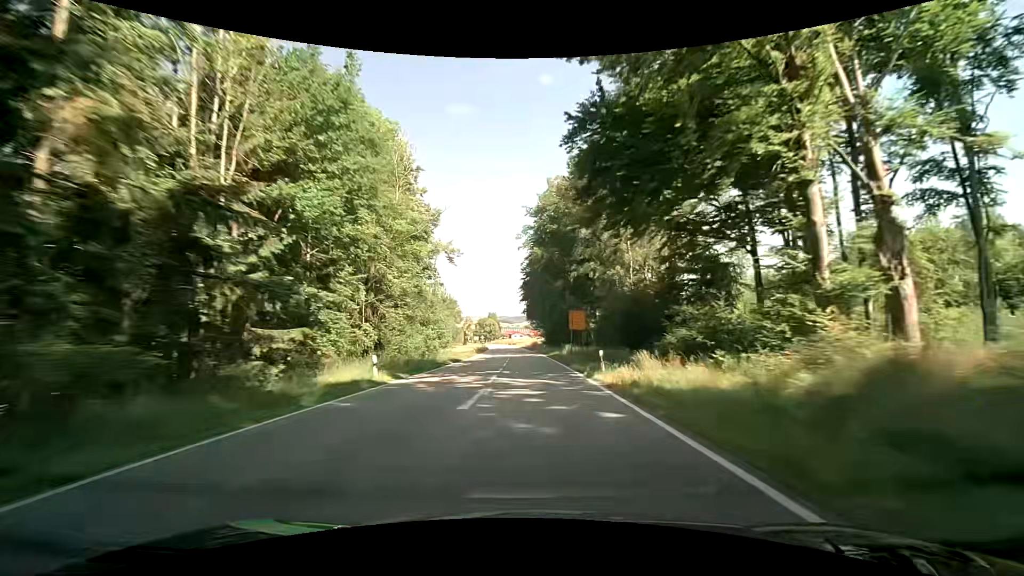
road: secondary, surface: asphalt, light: Day
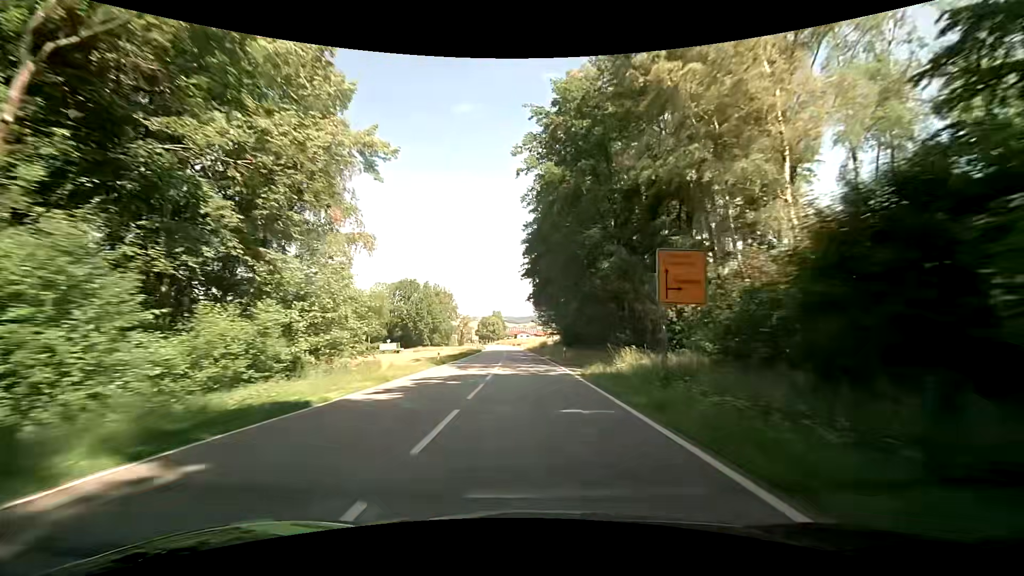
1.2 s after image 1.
(-0.2, +28.3) m; -2°
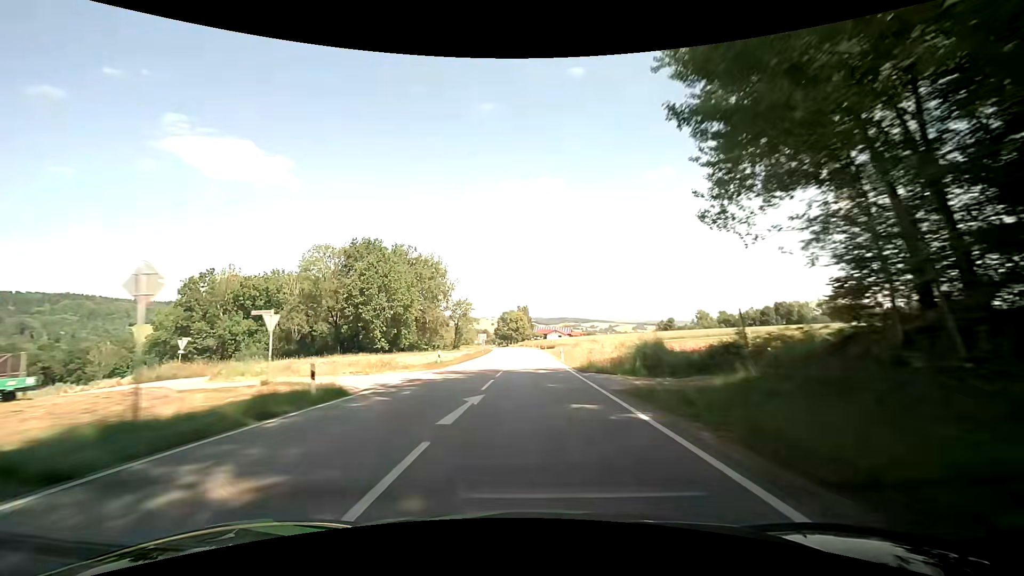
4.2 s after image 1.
(-1.5, +69.4) m; -2°
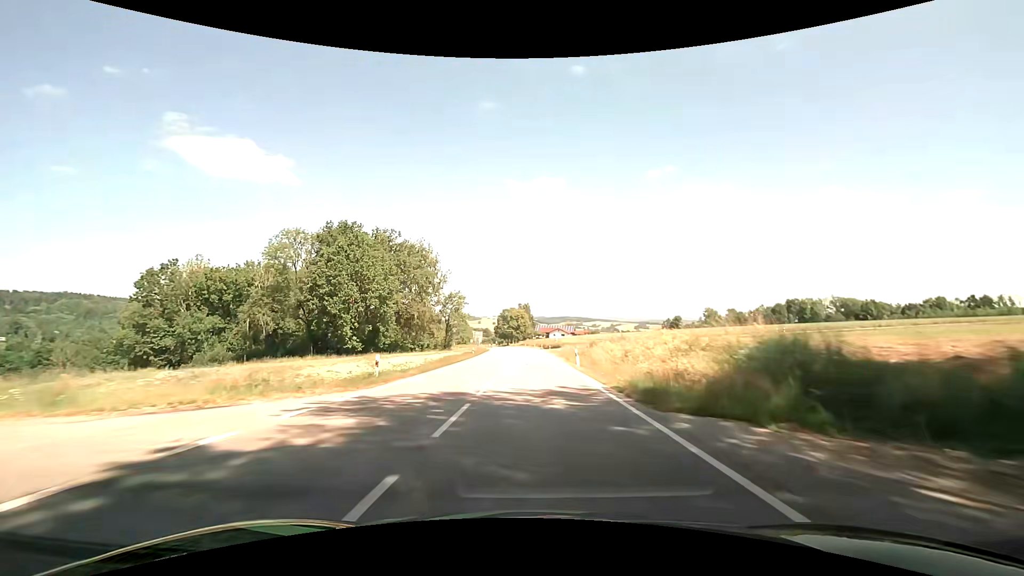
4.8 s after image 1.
(-0.1, +13.7) m; 0°
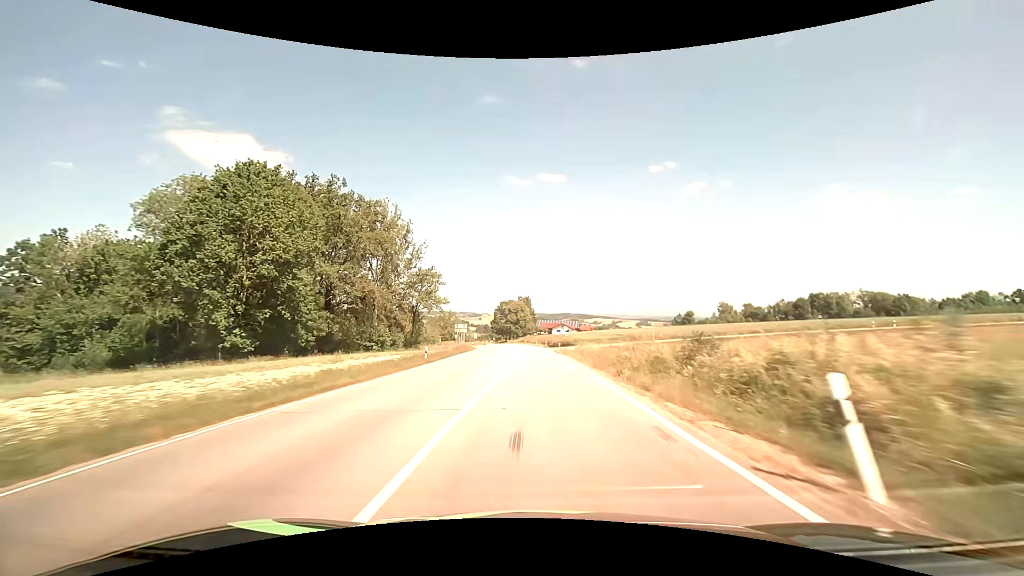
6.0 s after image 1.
(-0.2, +27.2) m; 0°
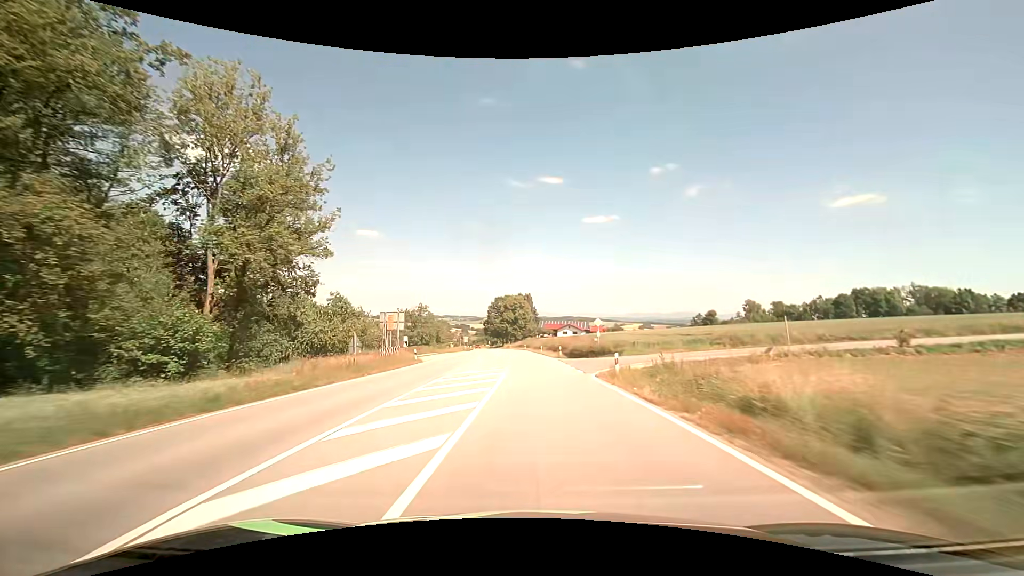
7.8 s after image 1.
(0.0, +40.3) m; 0°
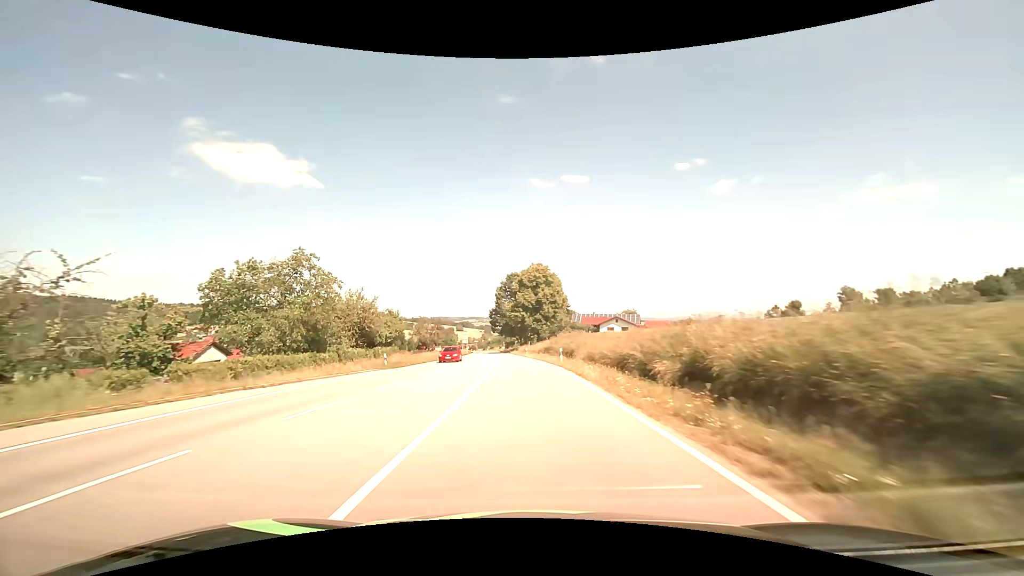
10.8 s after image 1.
(-1.5, +66.1) m; -3°
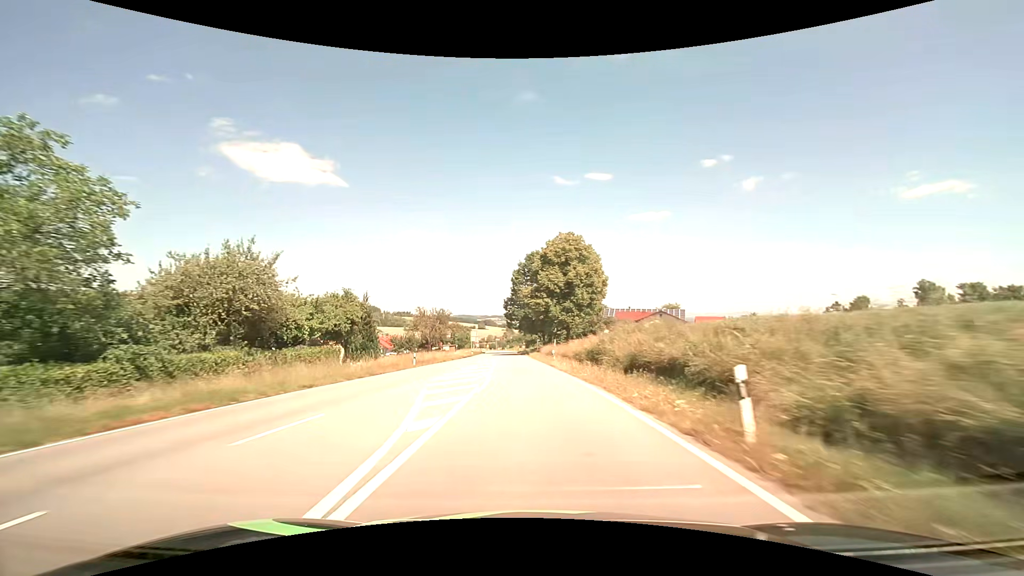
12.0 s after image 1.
(-0.6, +26.6) m; -3°
(0, +10) (0, +20) (-1, +30) (-1, +40) (-2, +50) (-3, +60) (-3, +70) (-4, +80) (-4, +90) (-5, +100) m
